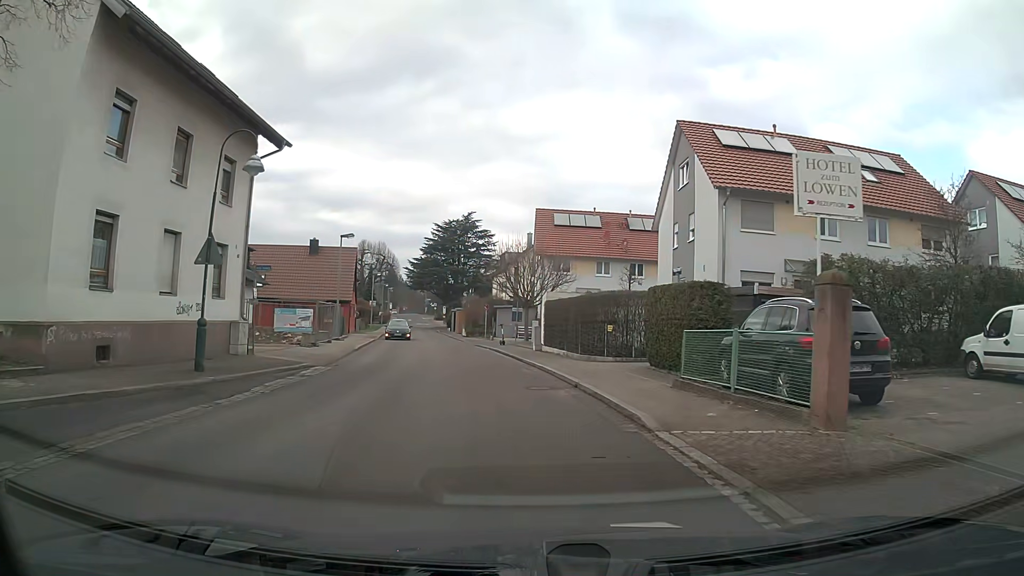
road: tertiary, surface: asphalt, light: Day
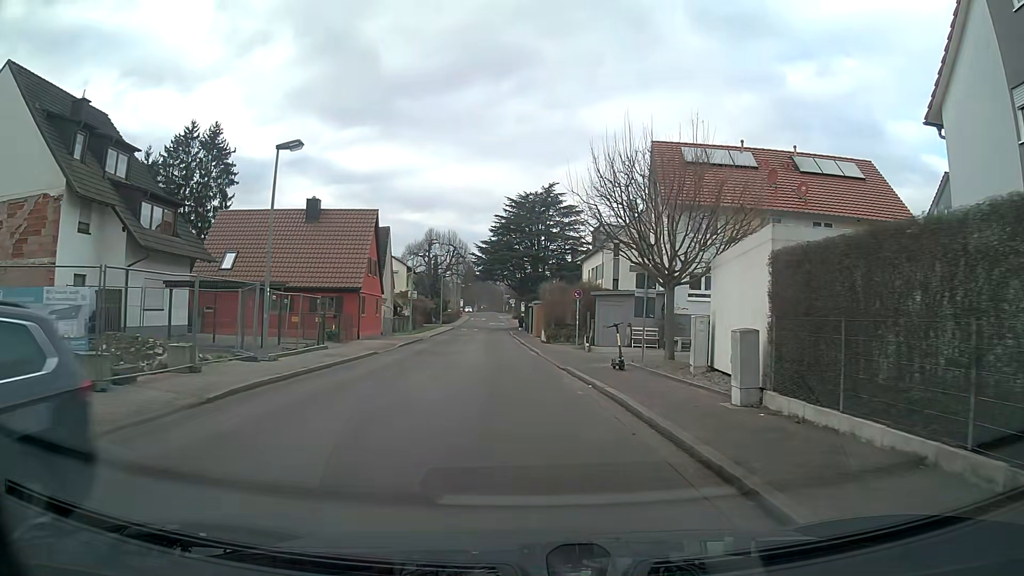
(-1.4, +21.3) m; -7°
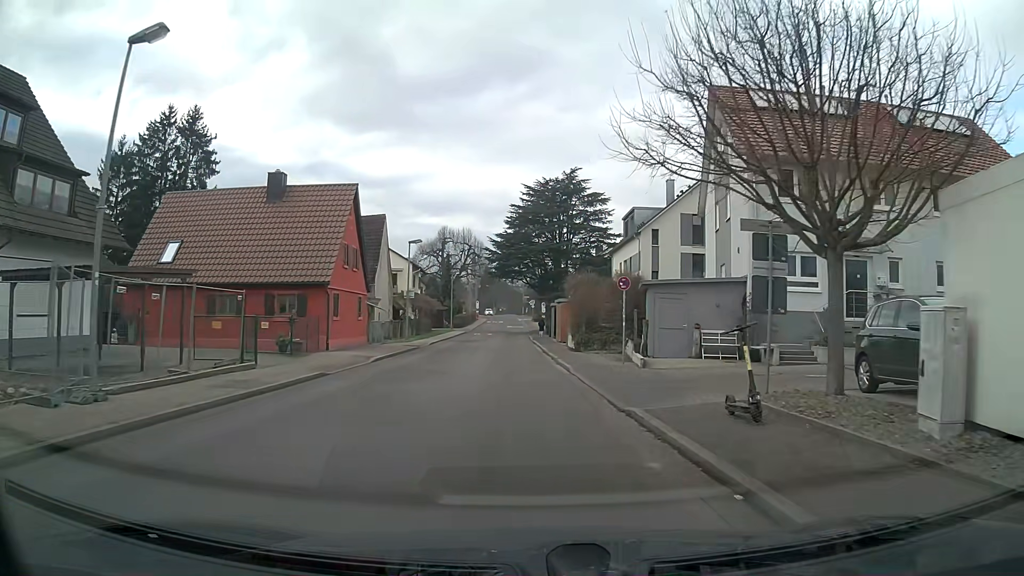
(-0.2, +9.1) m; -1°
(0, +10) (-1, +20) (-1, +30) (-1, +40) (-2, +50) (-2, +60) (-2, +70) (-3, +80) (-3, +90) (-3, +100) m
